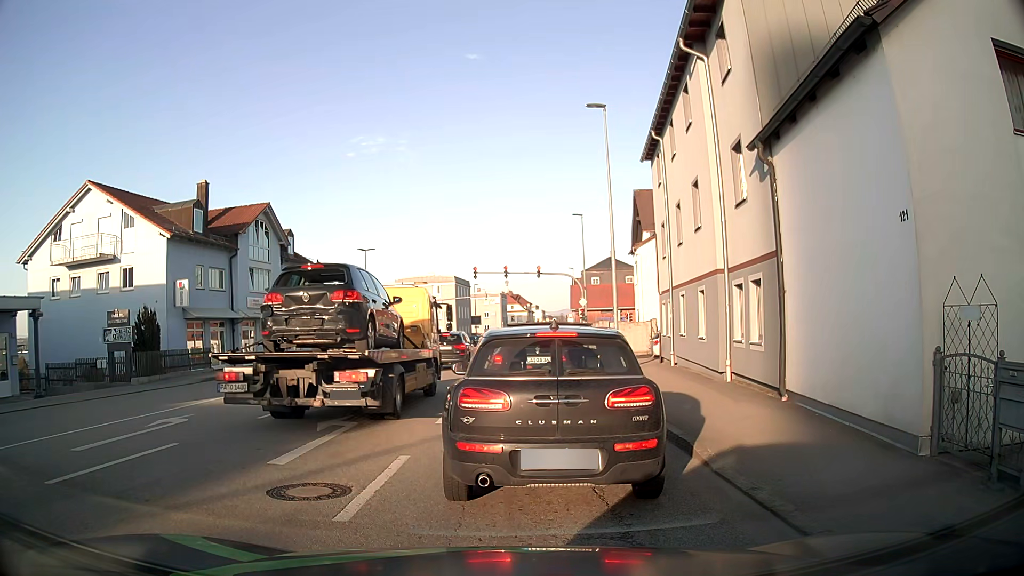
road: tertiary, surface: asphalt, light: Day
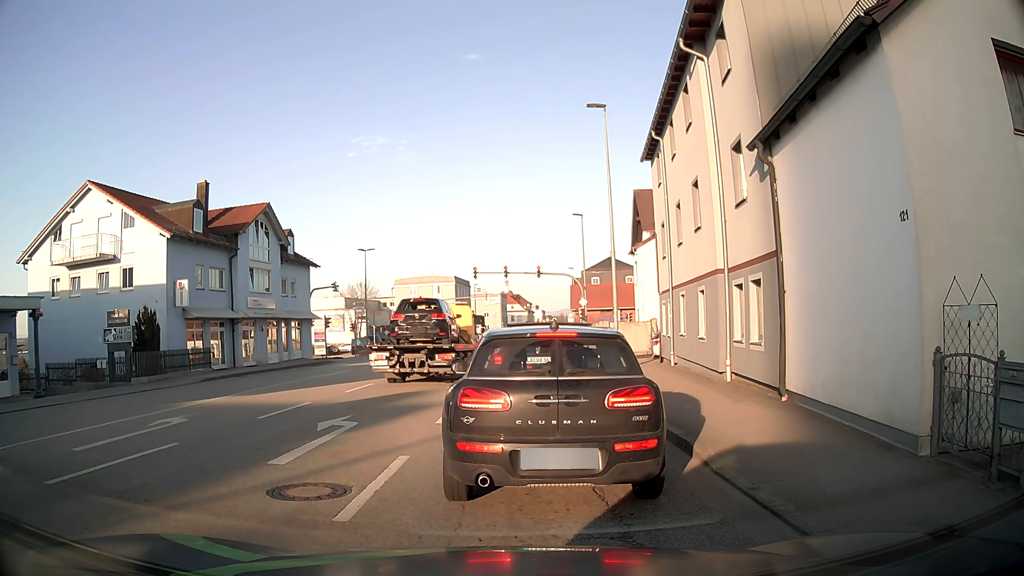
(0.0, 0.0) m; 0°
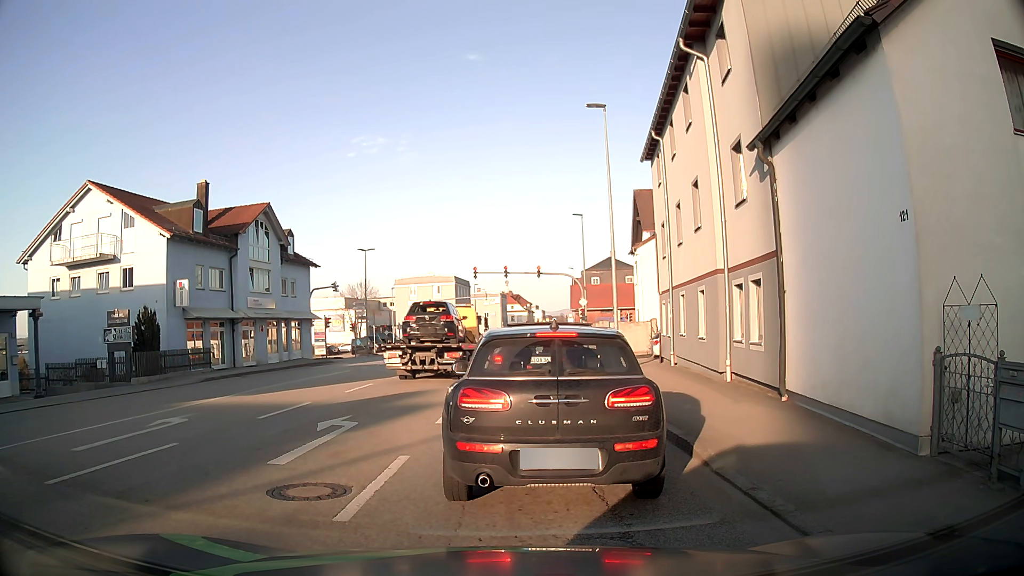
(0.0, 0.0) m; 0°
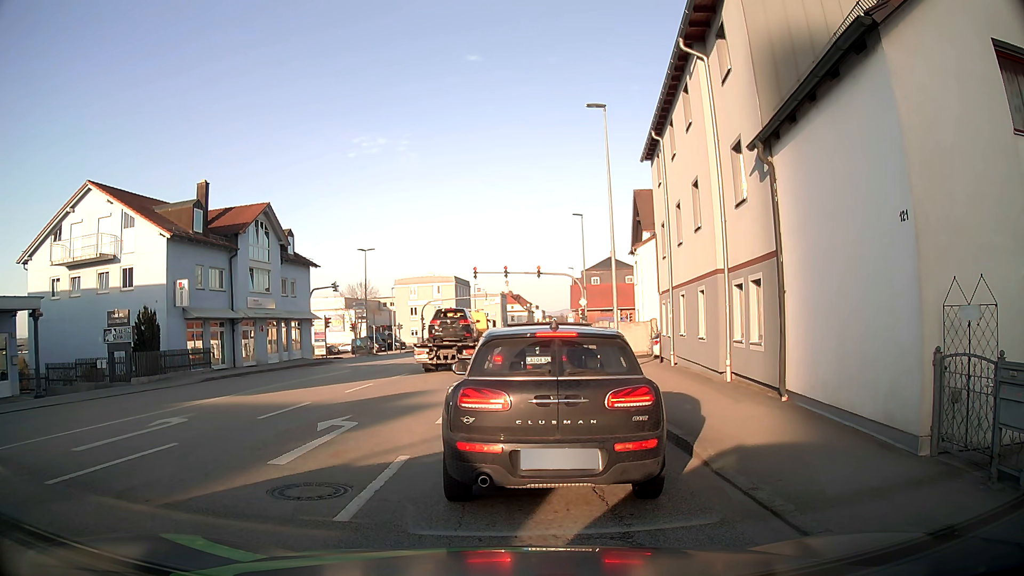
(0.0, 0.0) m; 0°
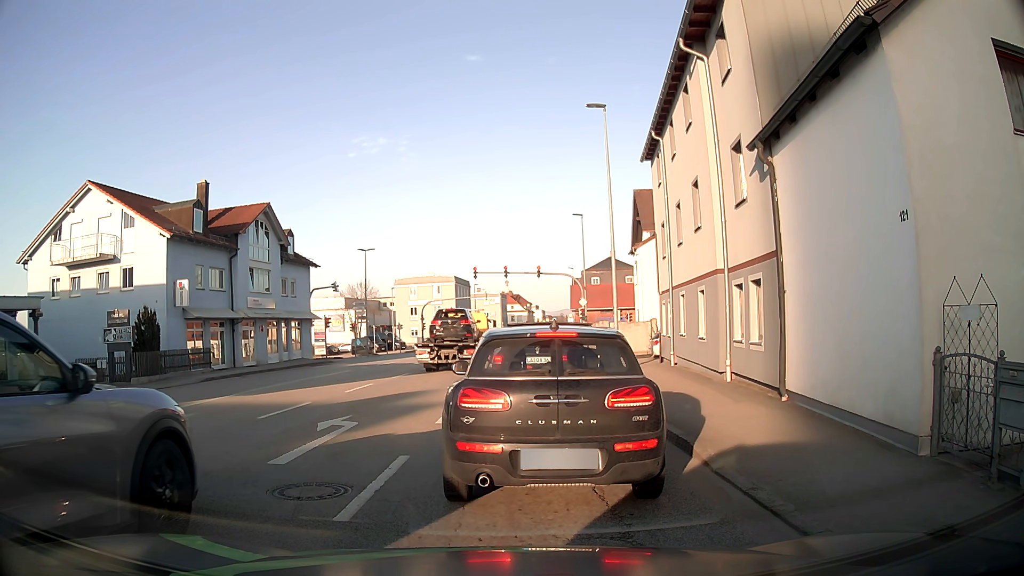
(0.0, 0.0) m; 0°
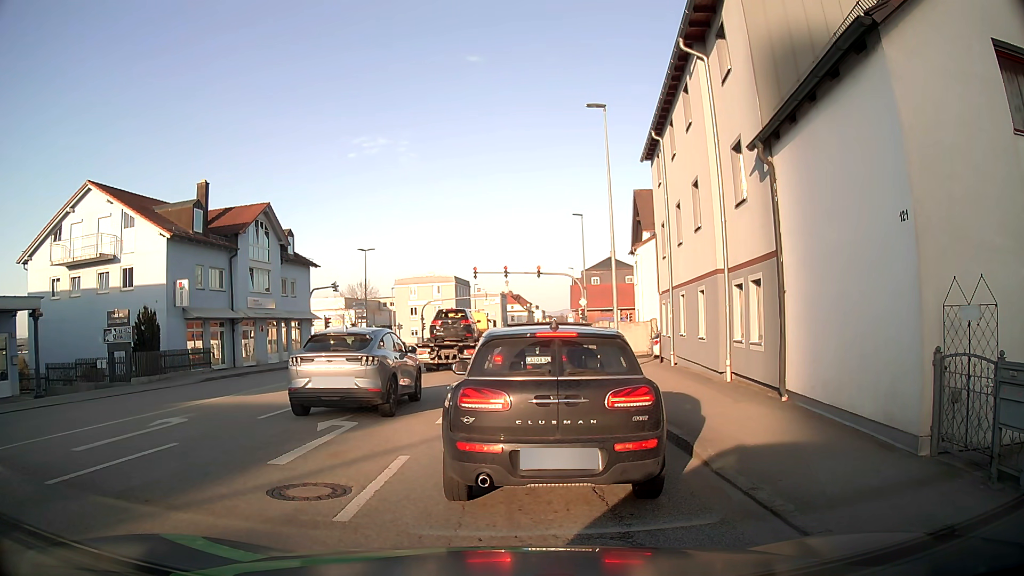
(0.0, 0.0) m; 0°
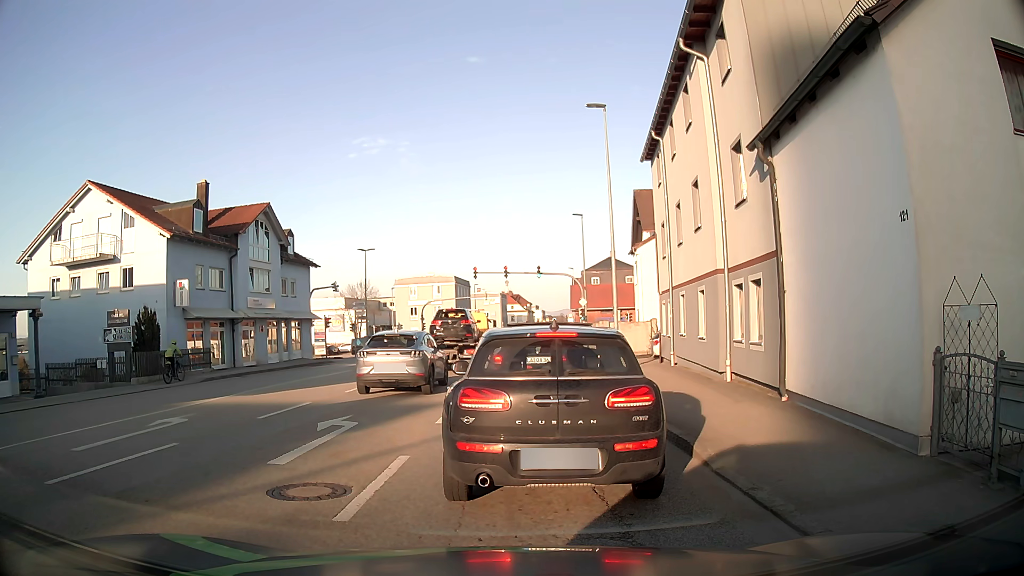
(0.0, 0.0) m; 0°
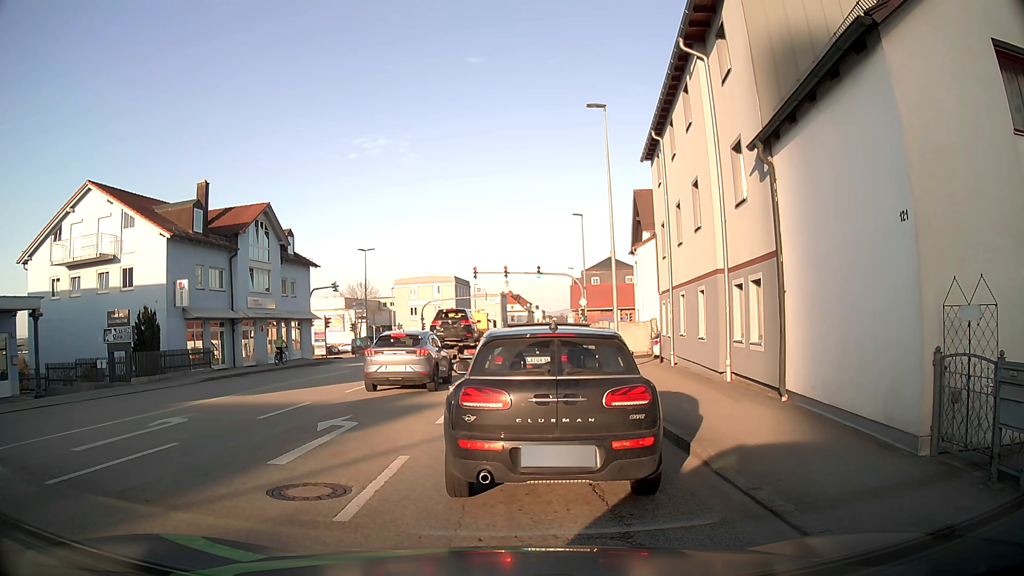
(0.0, 0.0) m; 0°
